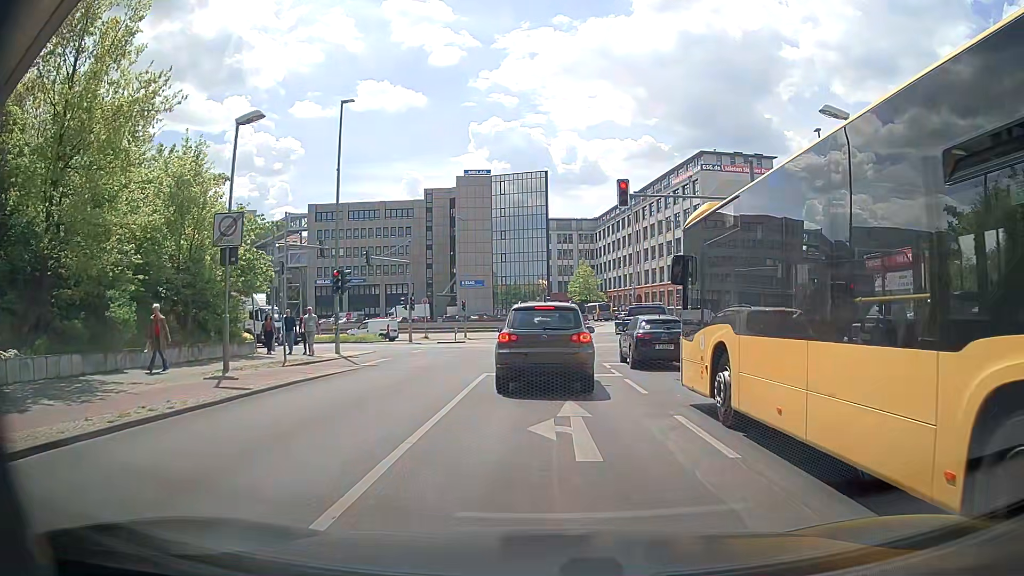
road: unclassified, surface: asphalt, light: Day
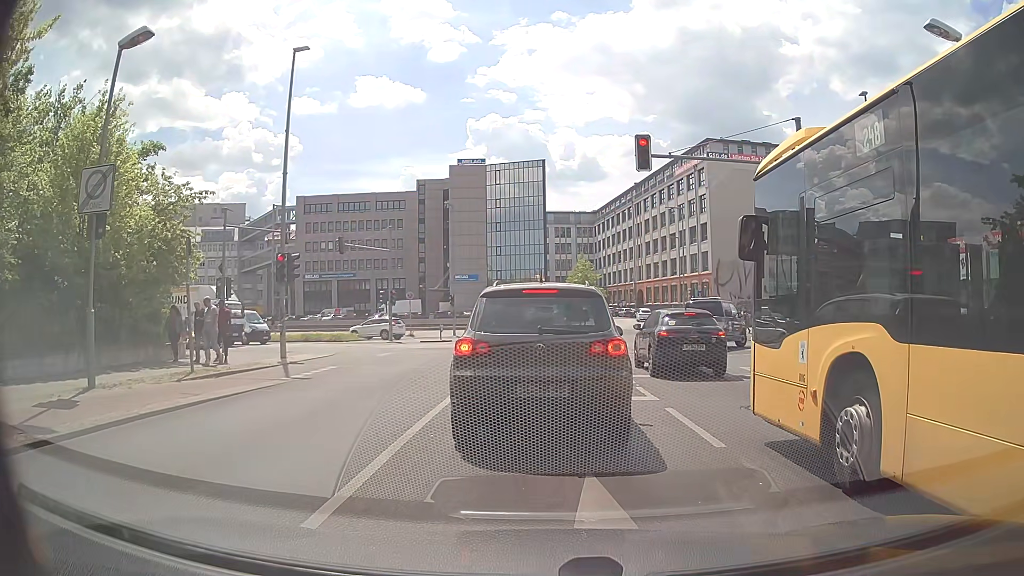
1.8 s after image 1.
(+0.1, +5.3) m; +1°
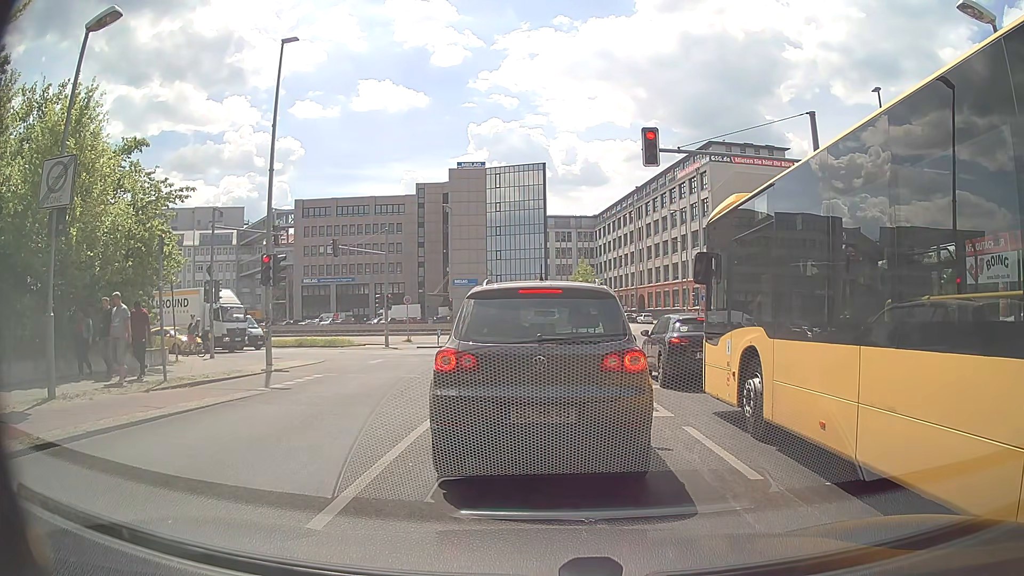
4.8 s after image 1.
(0.0, +1.2) m; +2°
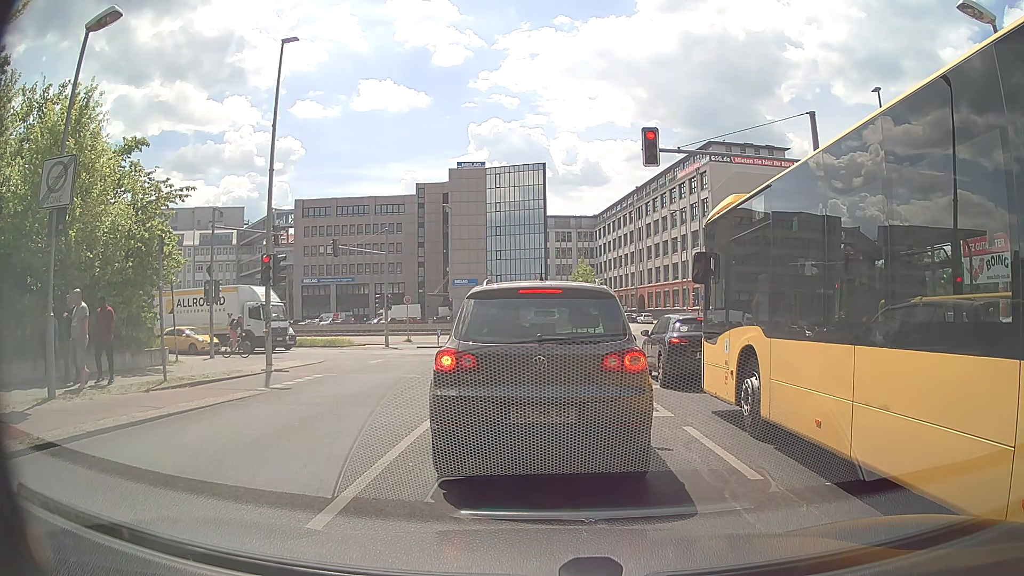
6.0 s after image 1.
(0.0, 0.0) m; 0°
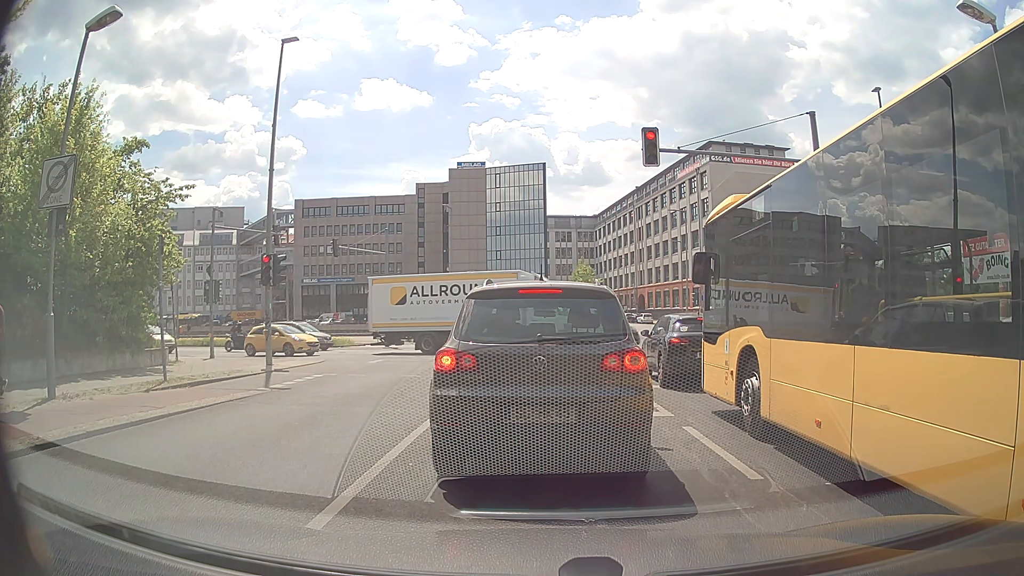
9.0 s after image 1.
(0.0, 0.0) m; 0°
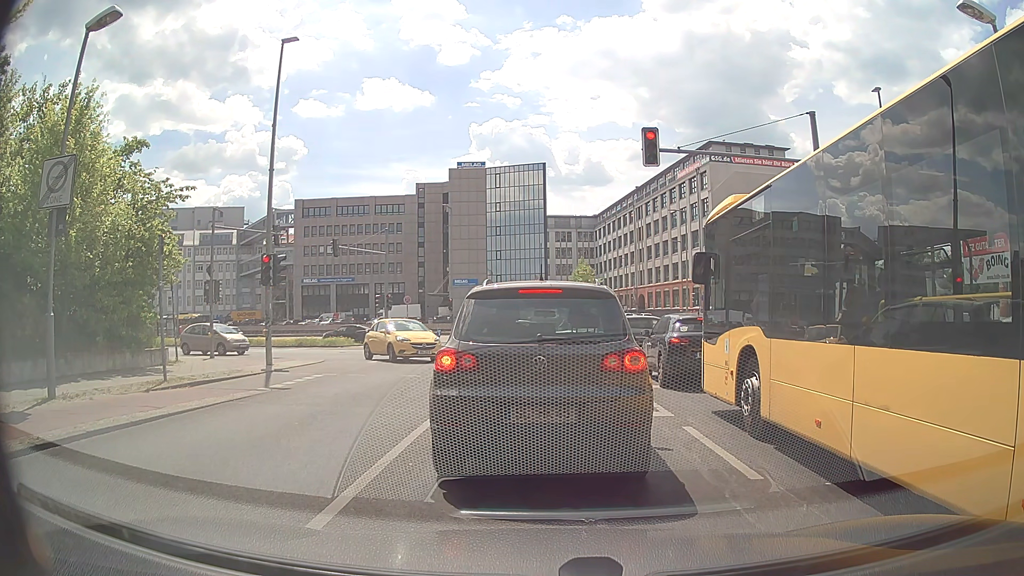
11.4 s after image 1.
(0.0, 0.0) m; 0°
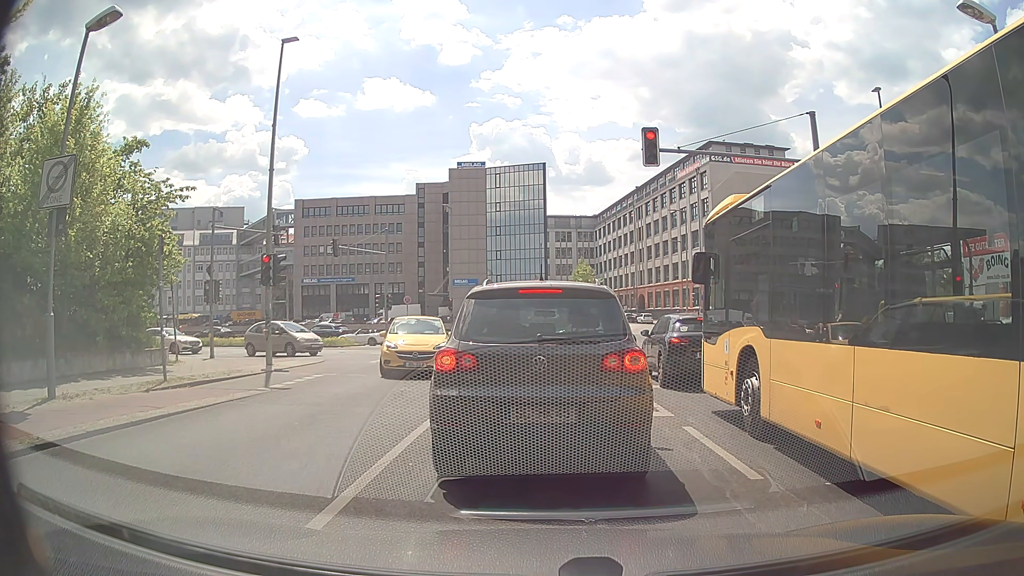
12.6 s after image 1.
(0.0, 0.0) m; 0°
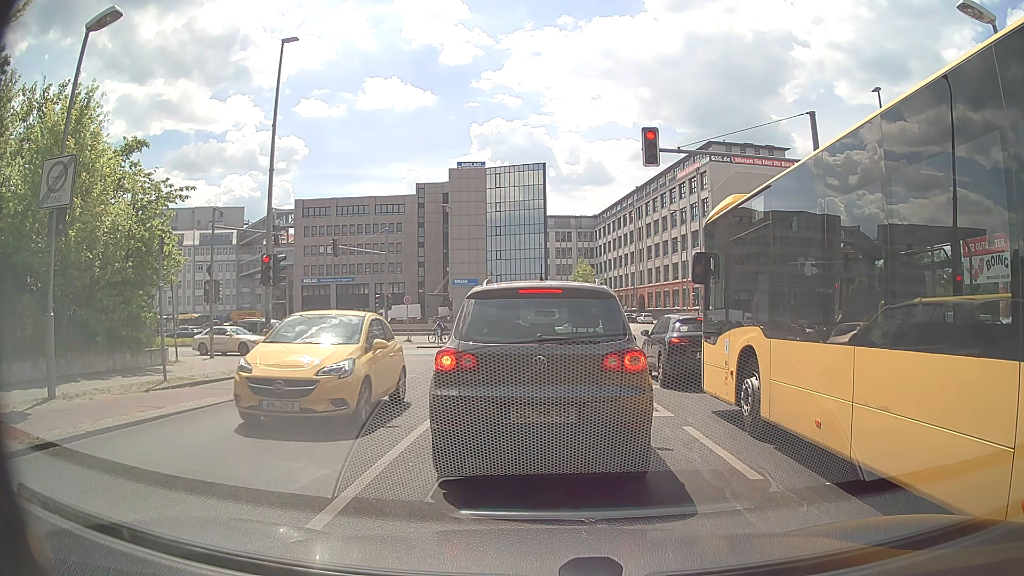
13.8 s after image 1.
(0.0, 0.0) m; 0°
(0, +10) (-1, +20) (0, +30) (-1, +40) (-8, +47) (-17, +51) (-27, +53) (-37, +56) (-46, +58) (-56, +61) m
